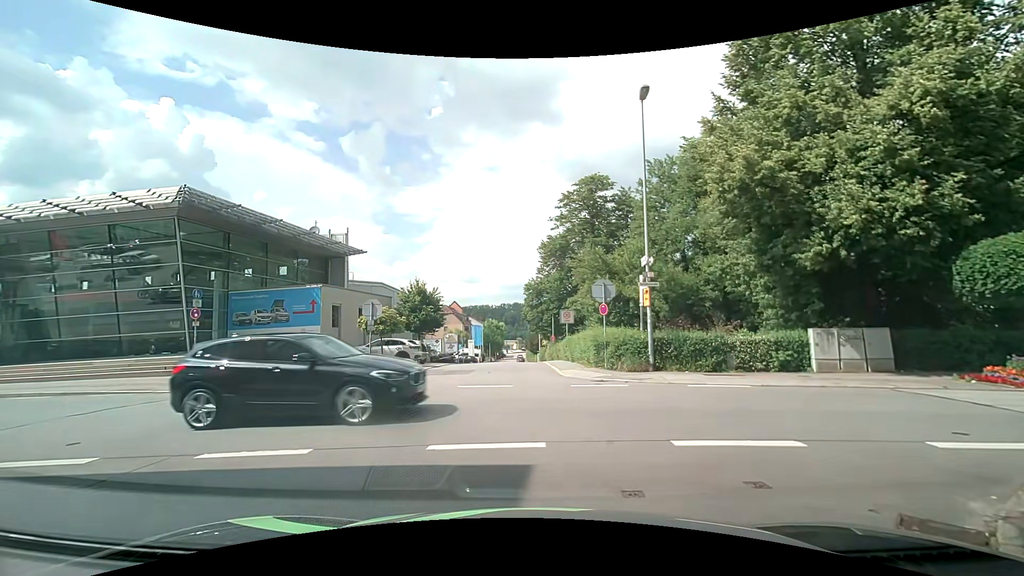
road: residential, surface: asphalt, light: Day
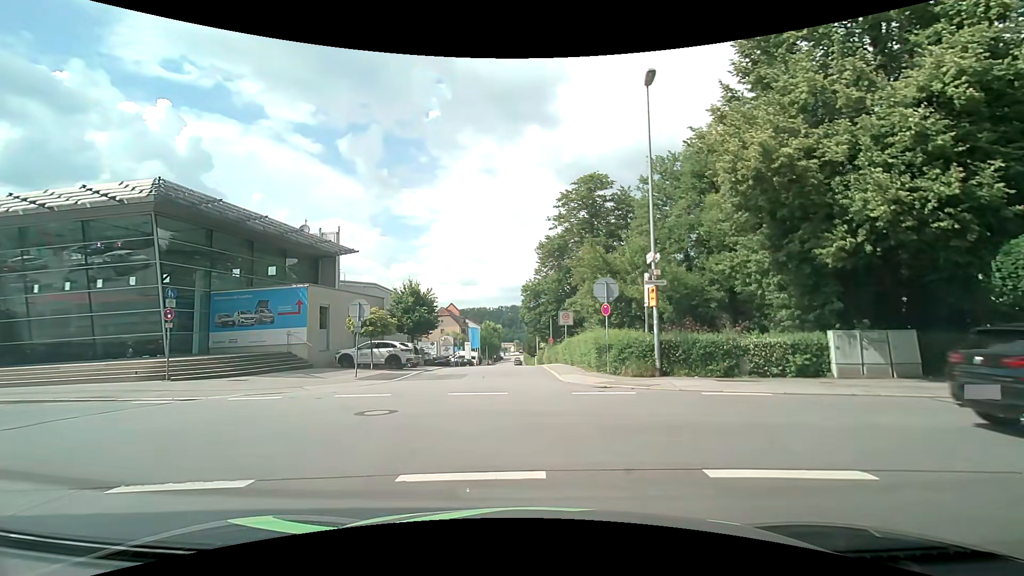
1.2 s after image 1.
(0.0, +1.3) m; 0°
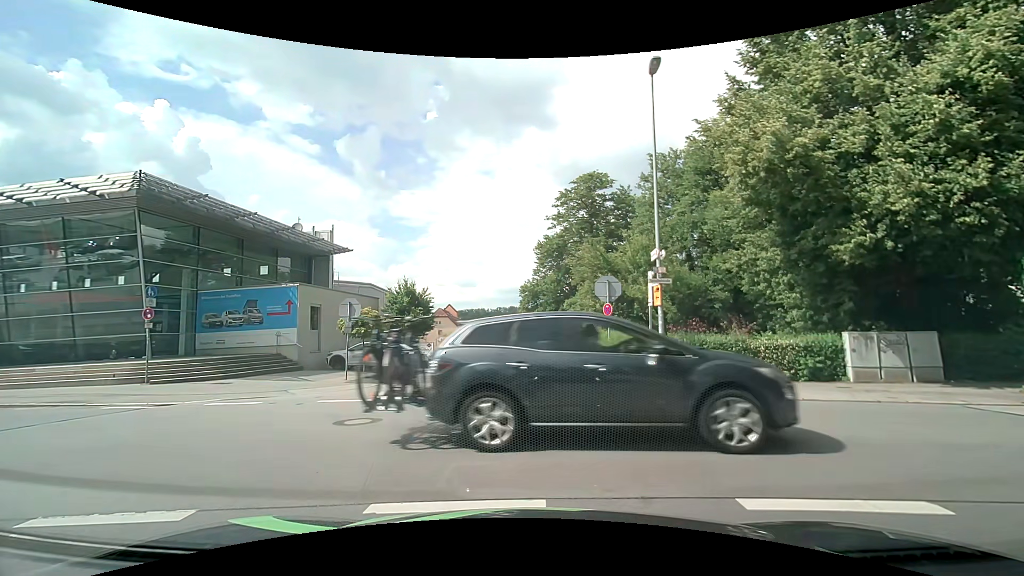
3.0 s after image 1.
(0.0, +0.9) m; 0°
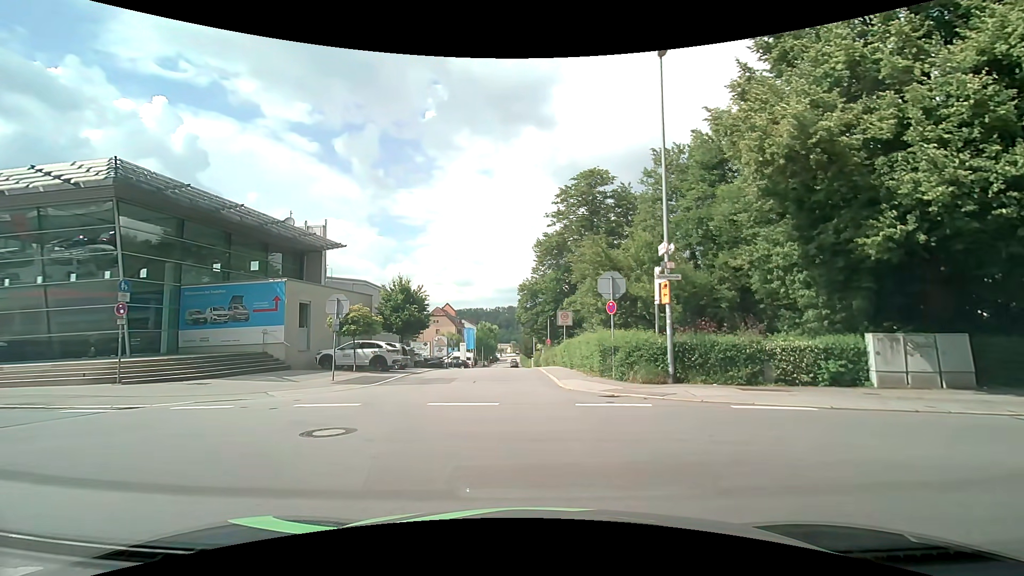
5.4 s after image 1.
(0.0, +1.1) m; 0°
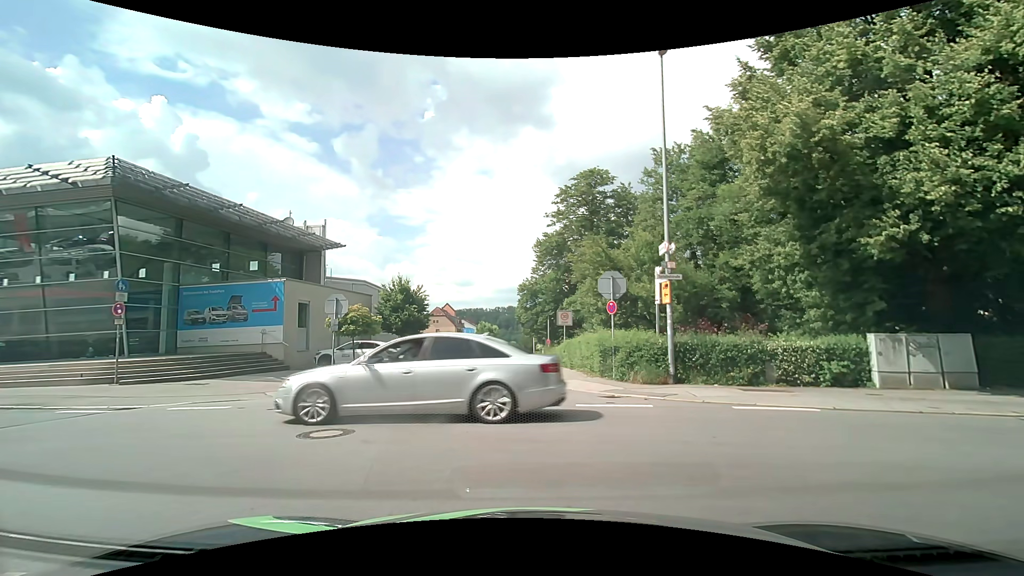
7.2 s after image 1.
(0.0, +0.2) m; 0°
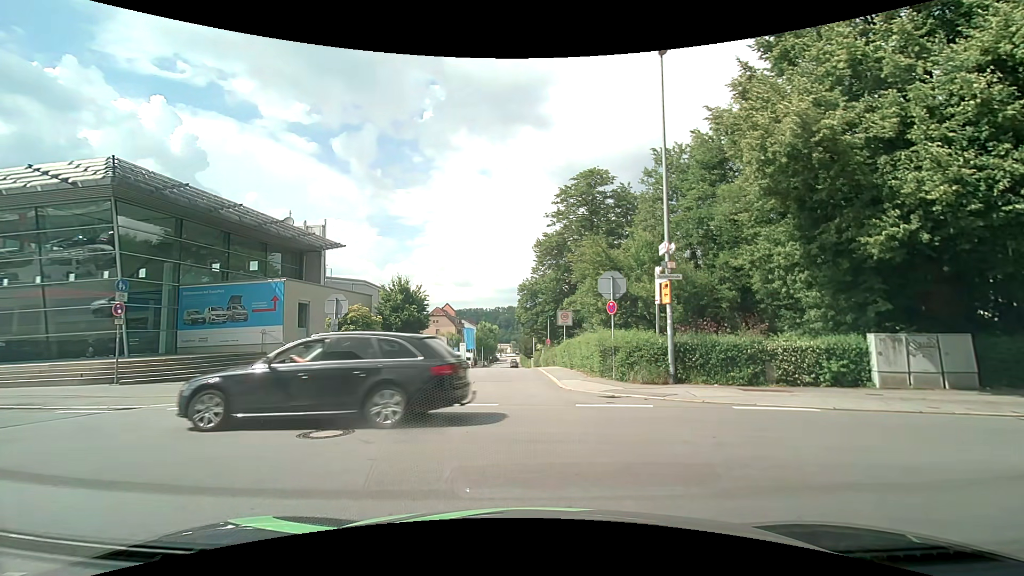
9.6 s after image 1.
(0.0, 0.0) m; 0°
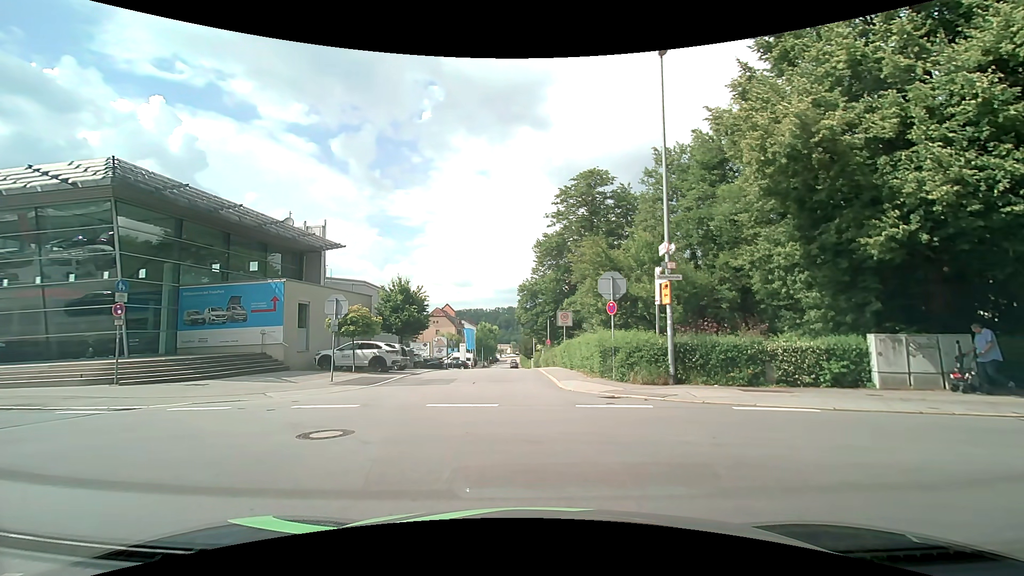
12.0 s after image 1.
(0.0, 0.0) m; 0°
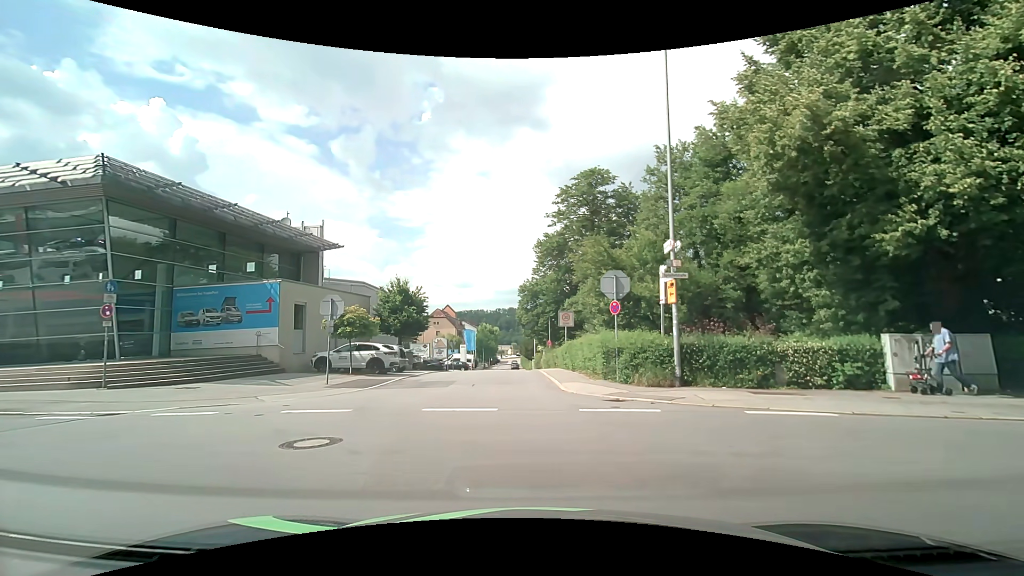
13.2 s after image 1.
(0.0, +0.5) m; 0°
(0, +10) (0, +20) (0, +30) (0, +40) (0, +50) (0, +60) (0, +70) (0, +80) (0, +90) (0, +100) m
